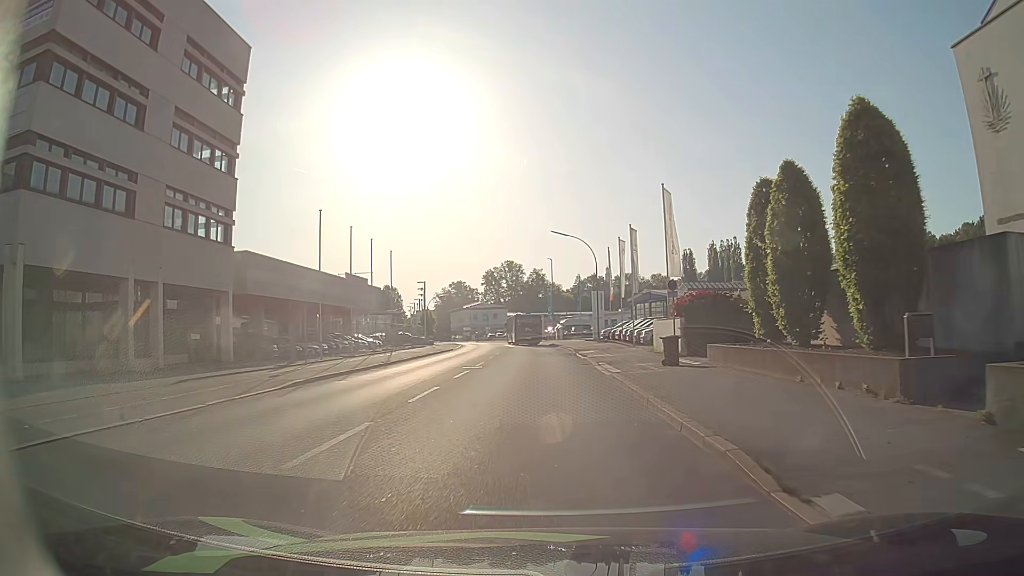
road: tertiary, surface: asphalt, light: Day
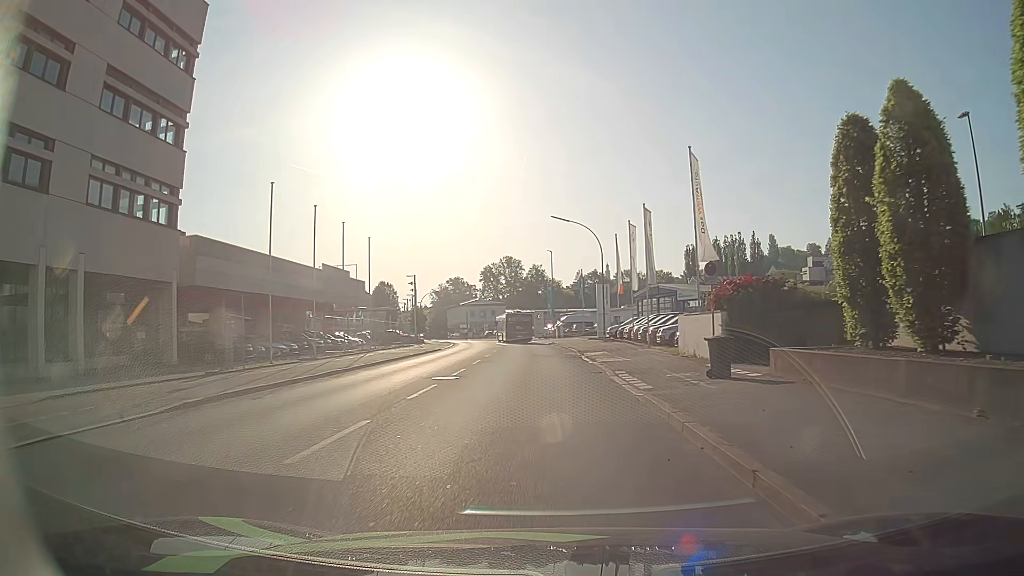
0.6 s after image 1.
(0.0, +6.1) m; 0°
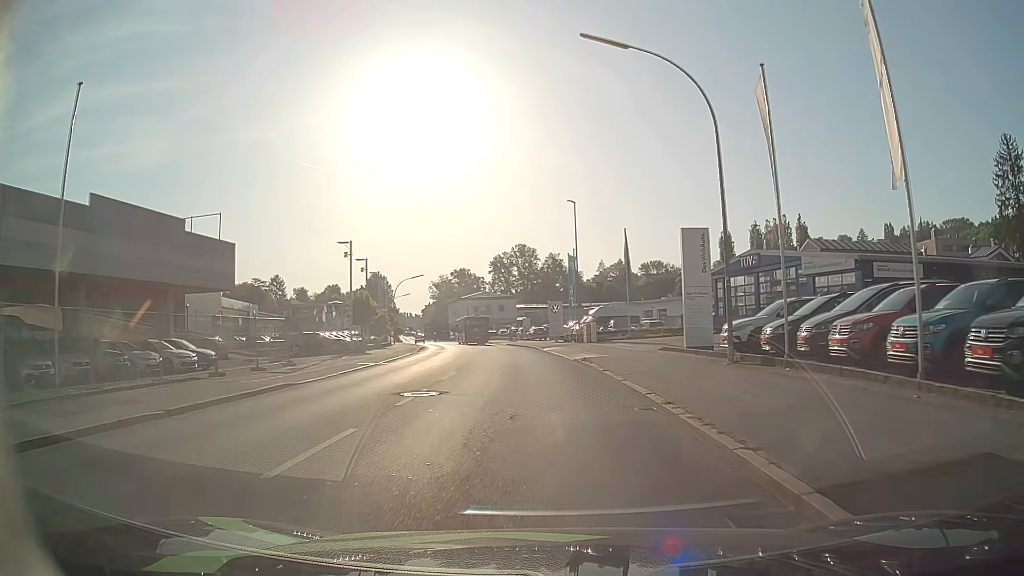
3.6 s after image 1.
(0.0, +31.1) m; -1°
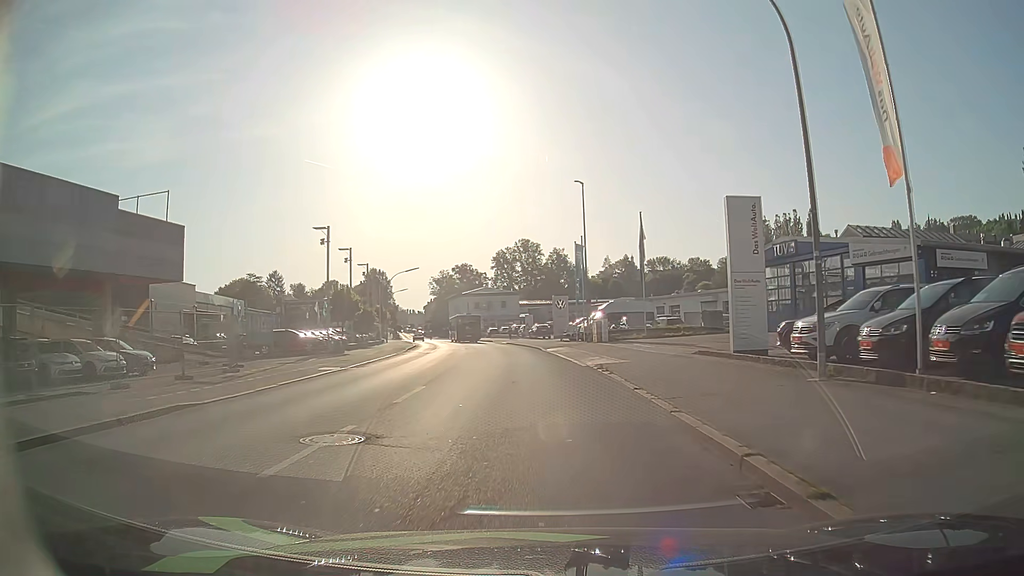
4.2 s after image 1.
(0.0, +6.0) m; 0°
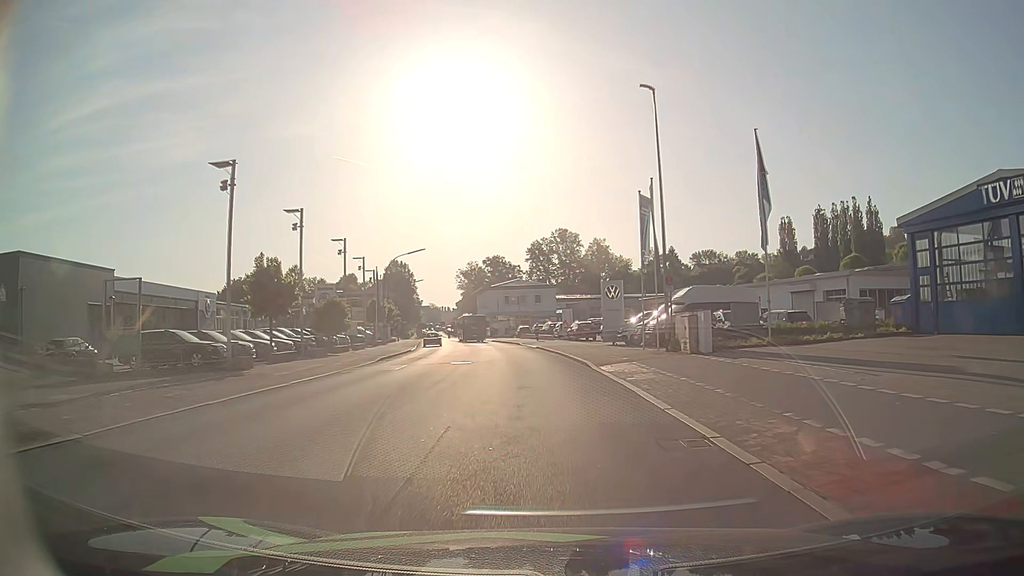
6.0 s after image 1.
(-0.5, +17.9) m; -3°
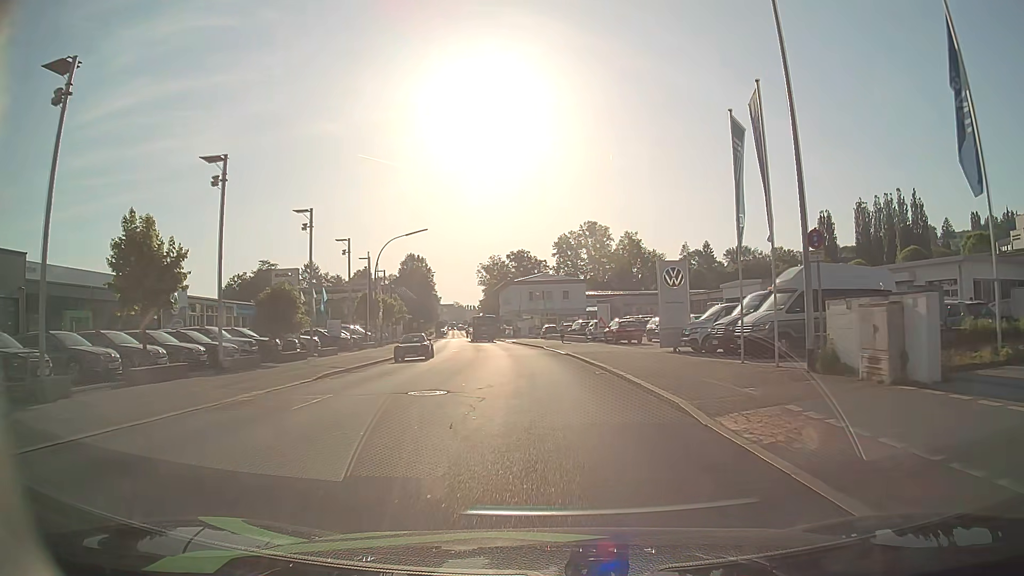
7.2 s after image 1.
(-0.2, +12.0) m; -2°
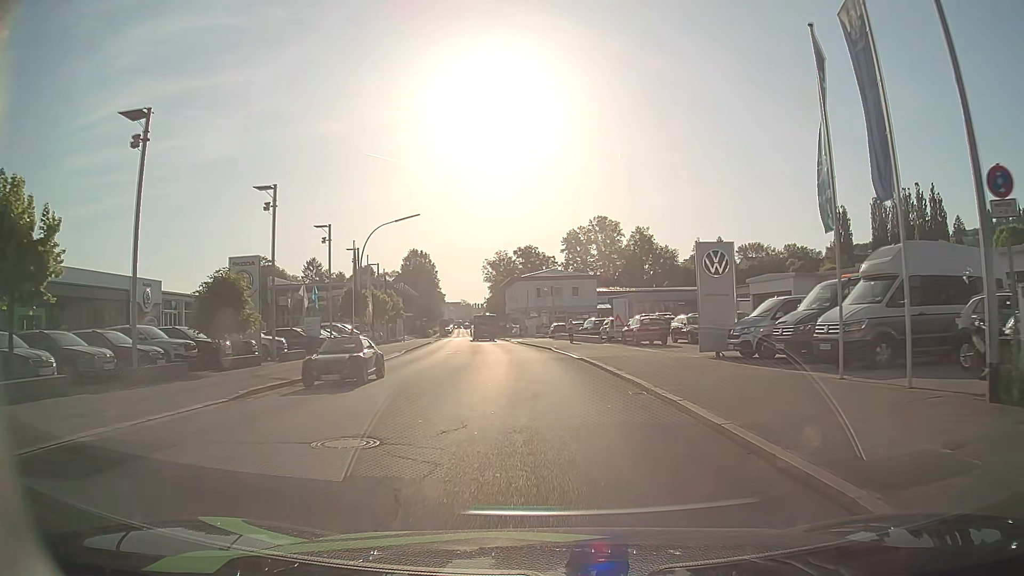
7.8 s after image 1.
(-0.1, +6.1) m; -1°
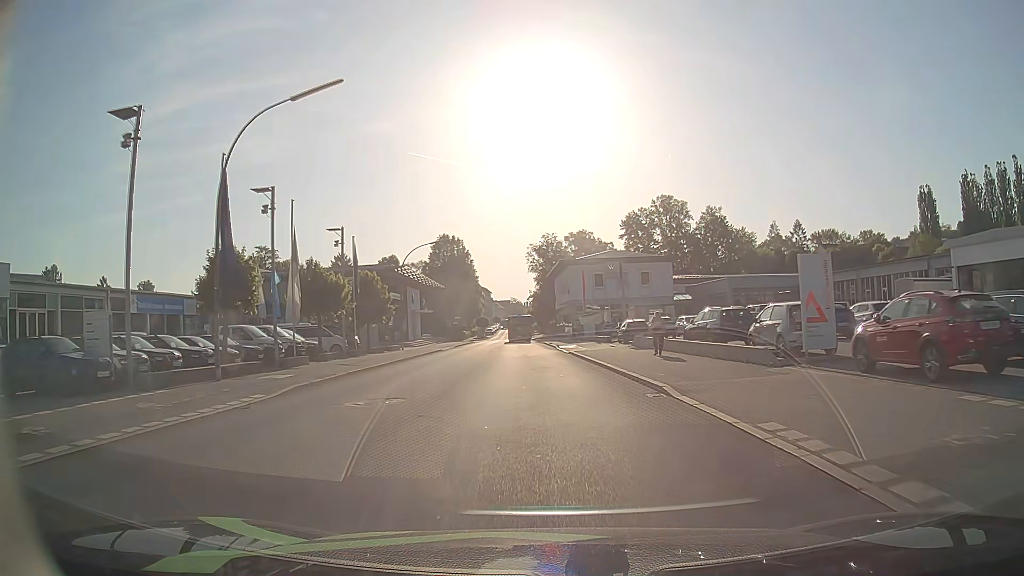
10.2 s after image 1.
(-0.8, +25.3) m; -4°
